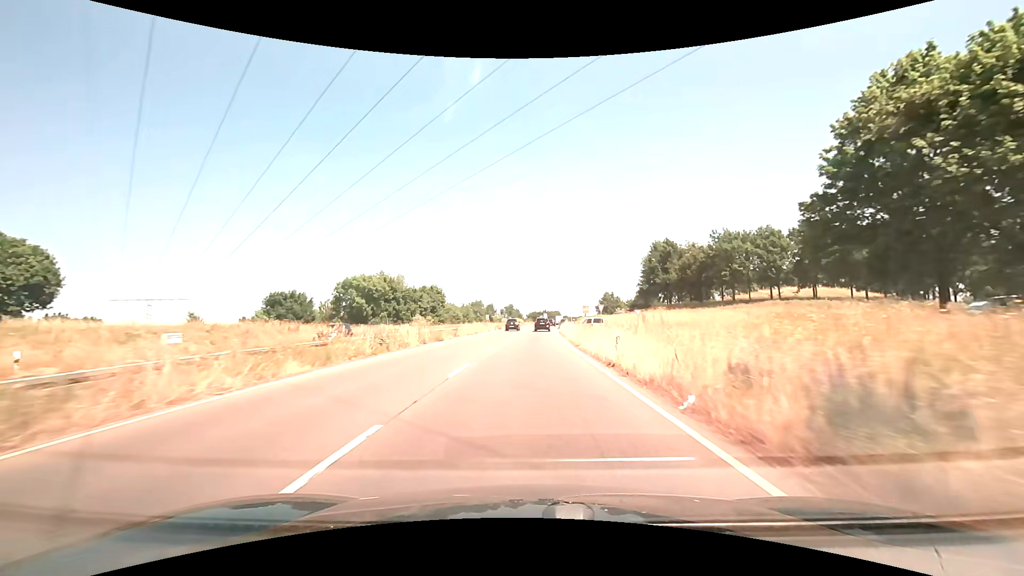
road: trunk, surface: asphalt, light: Day
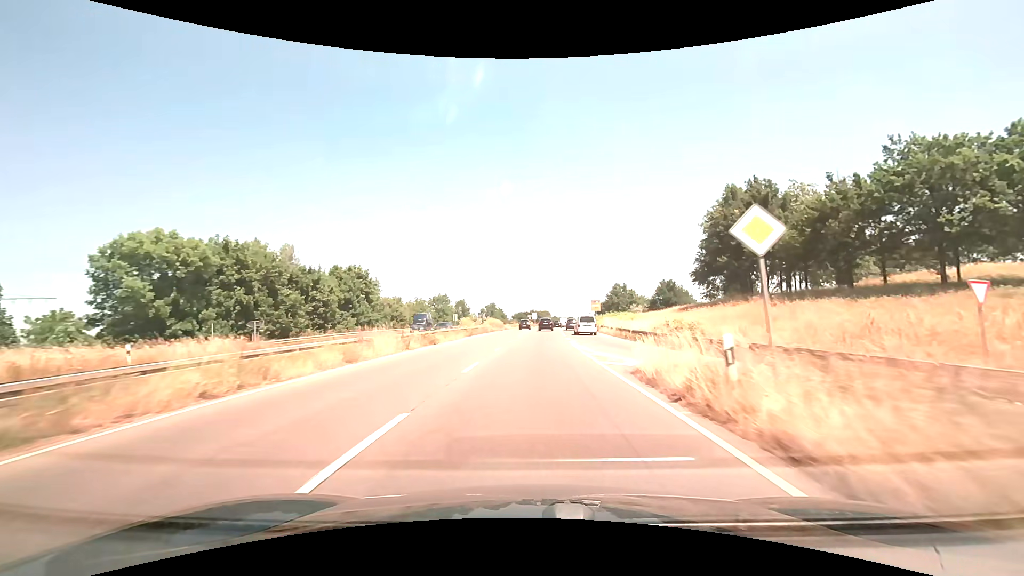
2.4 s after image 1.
(+0.5, +43.7) m; +1°
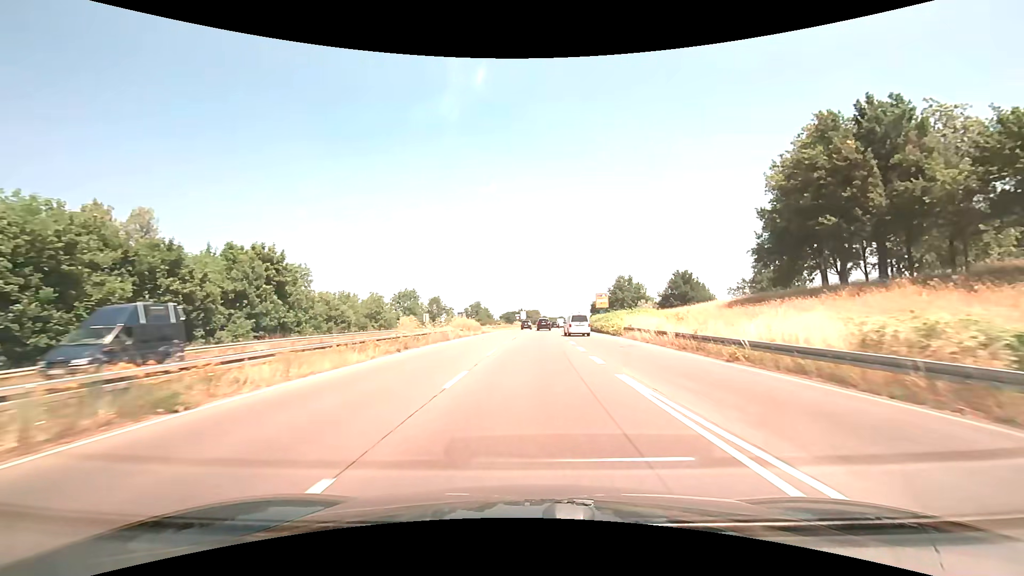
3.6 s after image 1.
(+0.2, +20.7) m; +1°
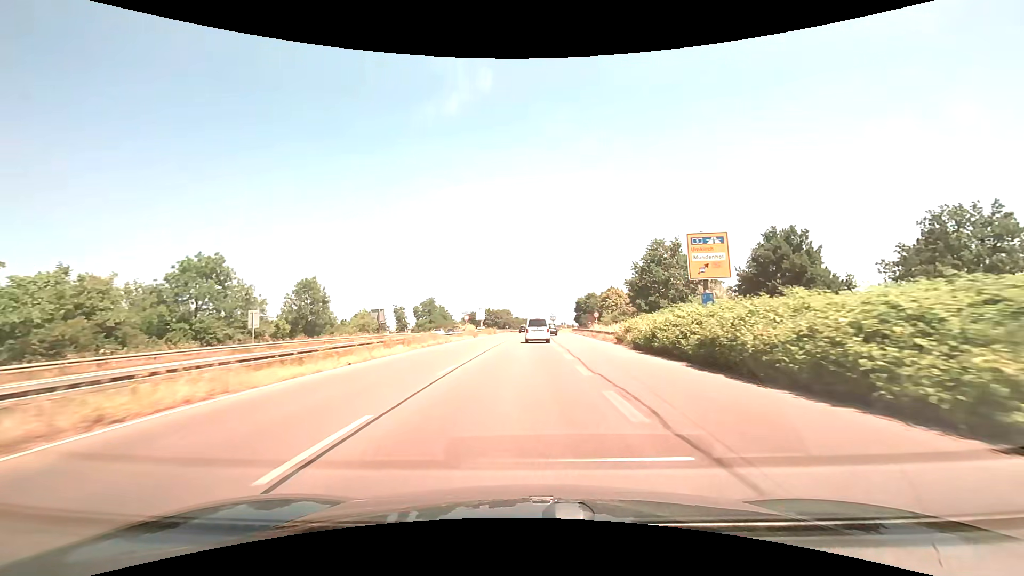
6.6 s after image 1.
(+1.6, +50.4) m; +3°
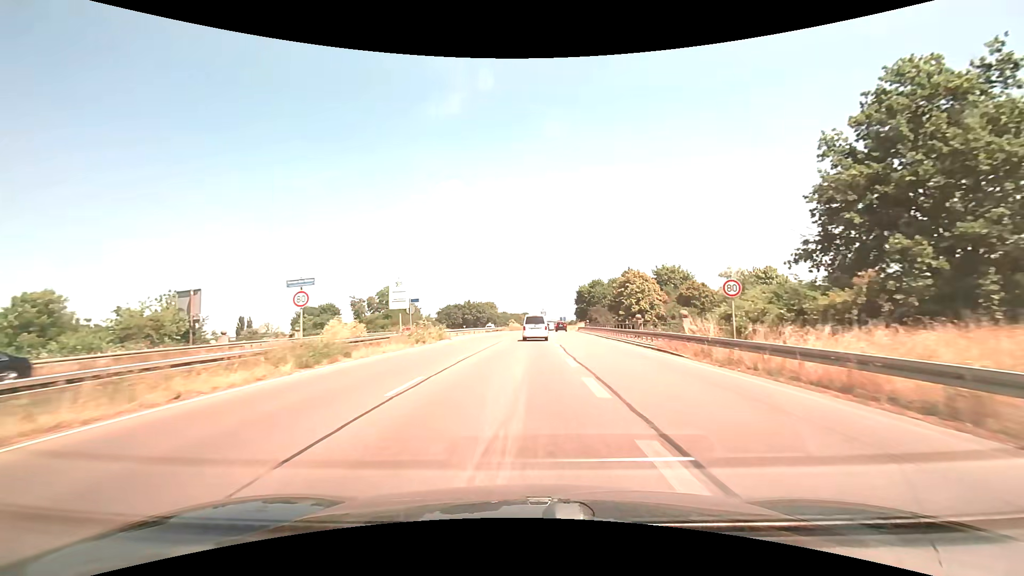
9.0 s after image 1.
(+0.5, +40.0) m; +1°
